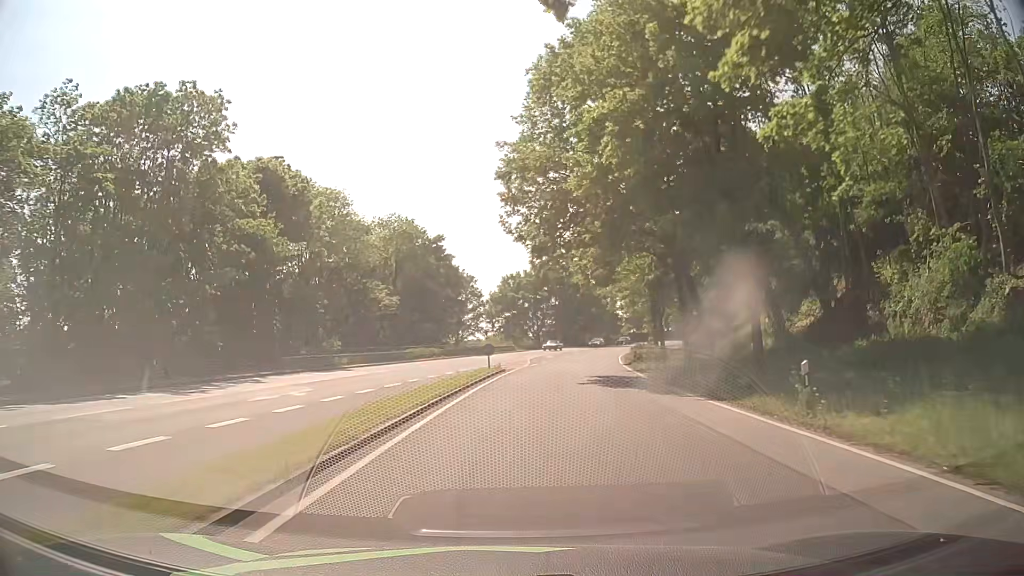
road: primary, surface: asphalt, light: Day
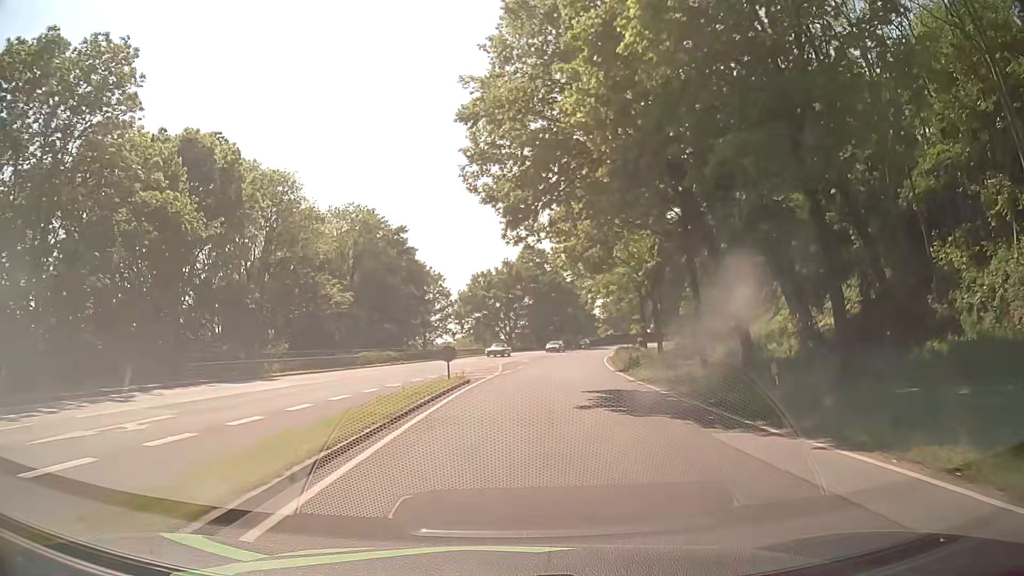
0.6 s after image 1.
(+0.1, +7.9) m; +2°
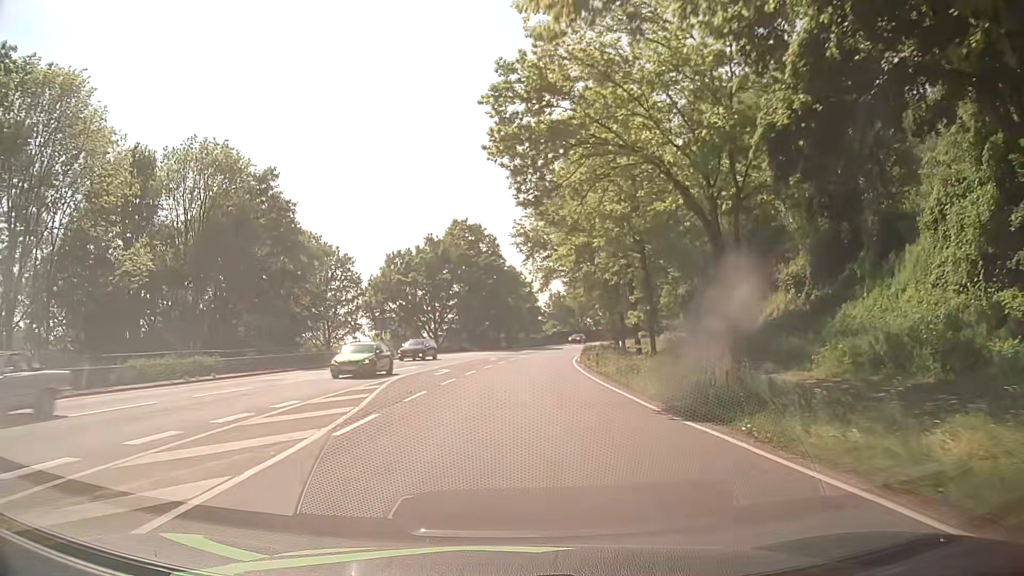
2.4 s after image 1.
(+1.2, +23.6) m; +6°
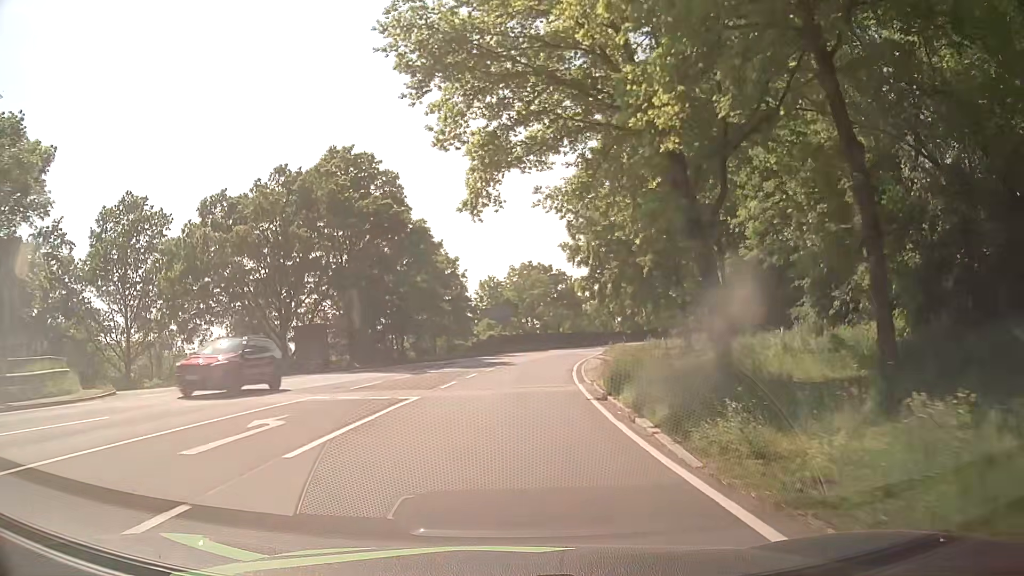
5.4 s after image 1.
(+1.7, +38.4) m; +5°
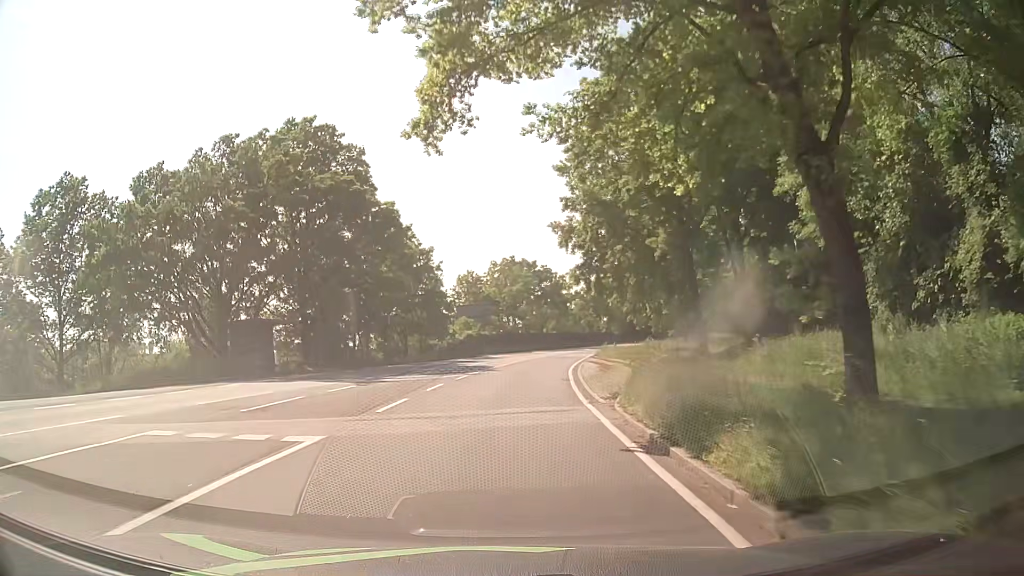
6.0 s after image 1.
(+0.1, +7.6) m; +1°
